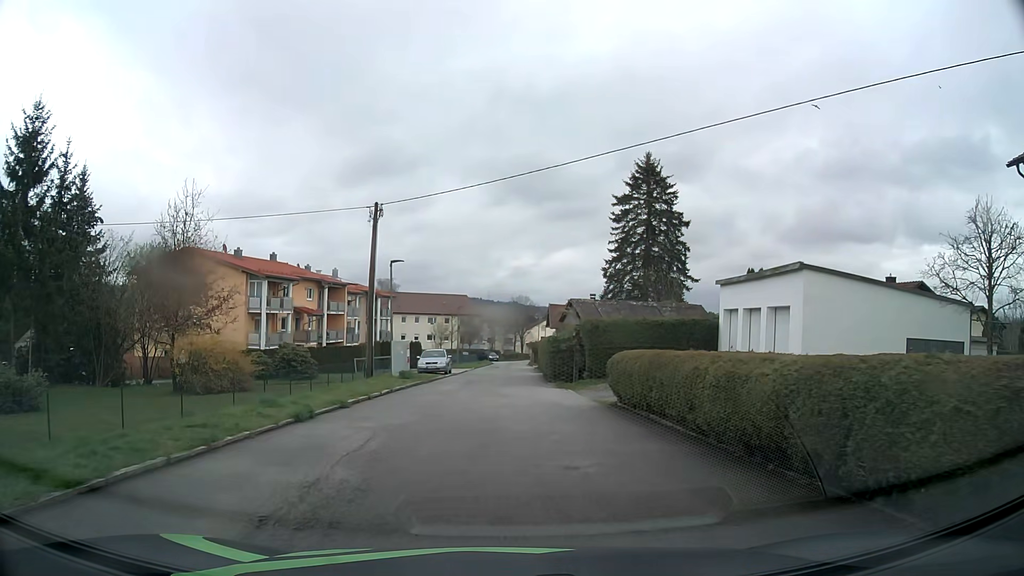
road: residential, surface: asphalt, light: Day
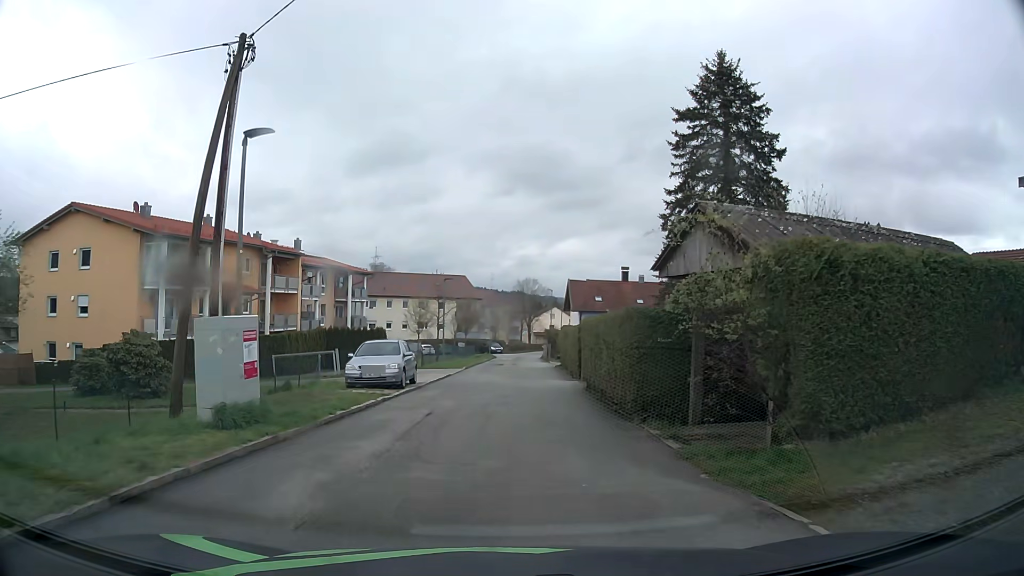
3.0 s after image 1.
(-0.1, +18.0) m; 0°
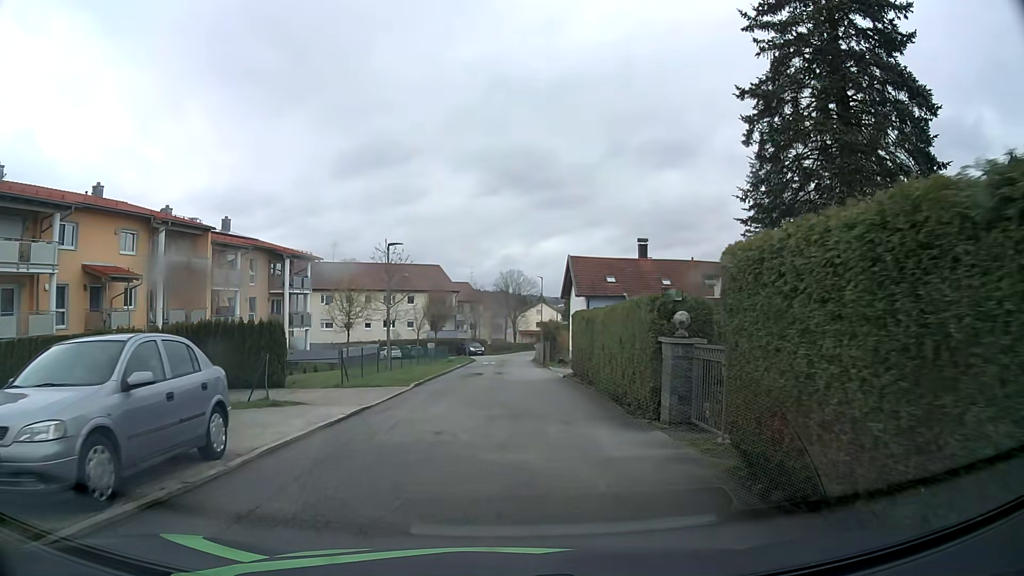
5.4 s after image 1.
(+0.1, +14.6) m; +2°
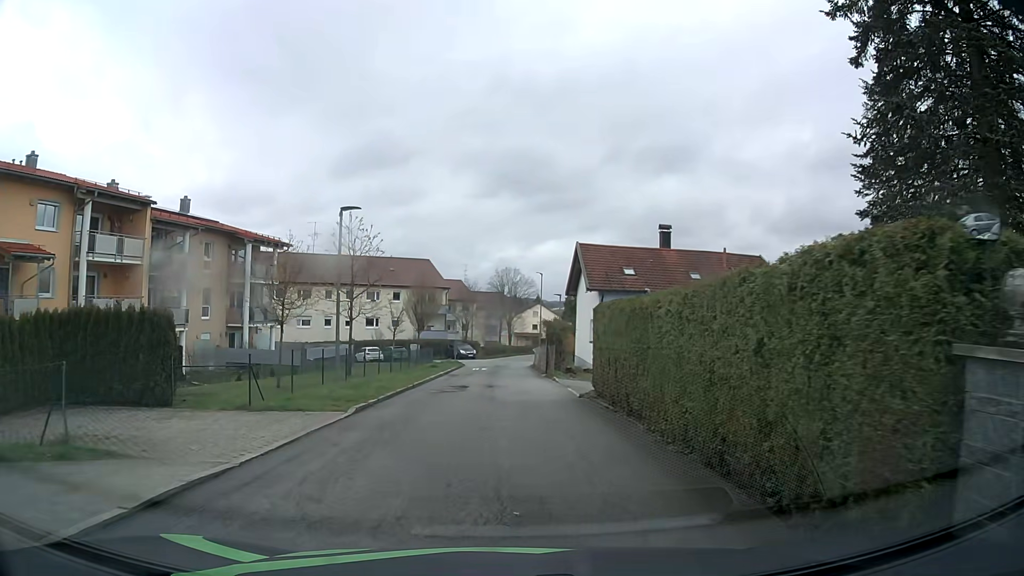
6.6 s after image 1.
(-0.1, +7.3) m; 0°
